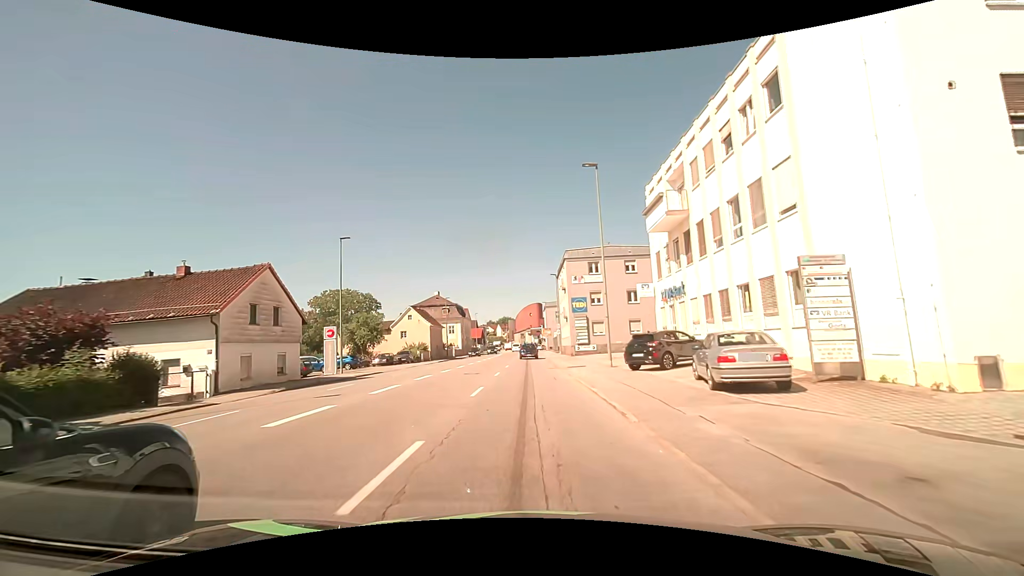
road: tertiary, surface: asphalt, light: Day
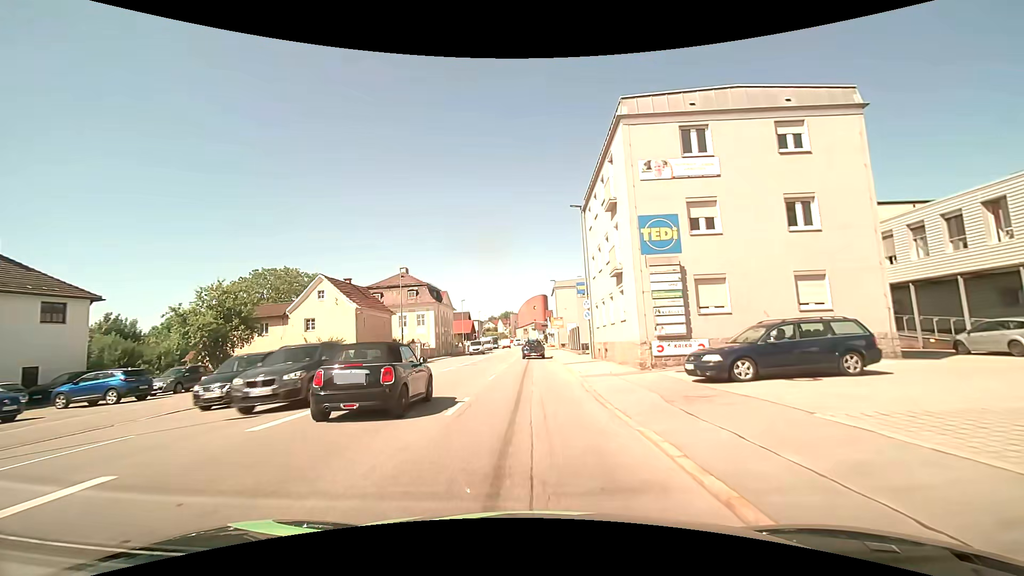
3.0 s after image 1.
(0.0, +30.5) m; -1°
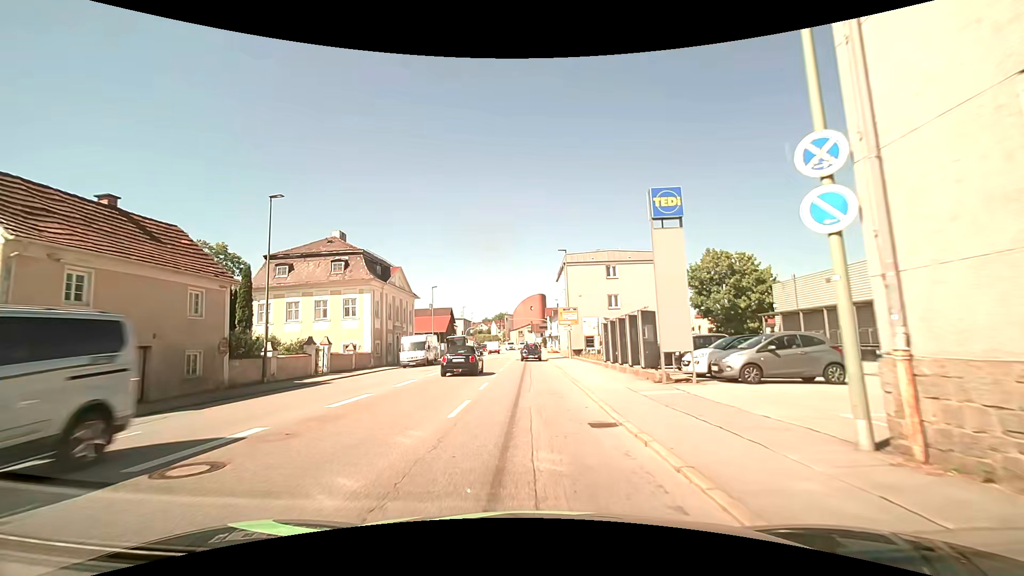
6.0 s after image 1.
(+0.2, +26.8) m; +1°
(0, +10) (0, +20) (0, +30) (0, +40) (0, +50) (0, +60) (0, +70) (0, +80) (+1, +90) (+1, +100) m
